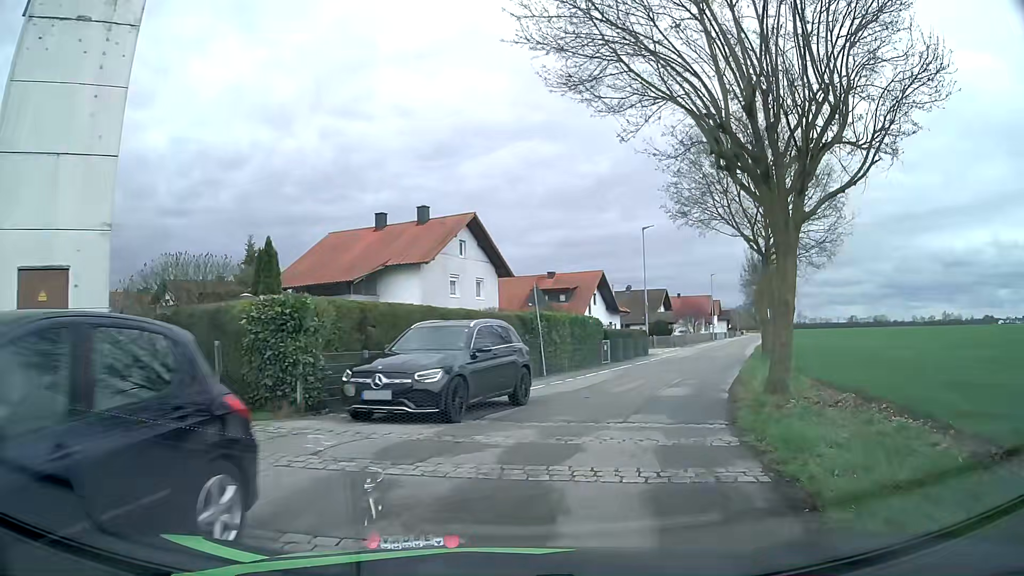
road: unclassified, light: Day
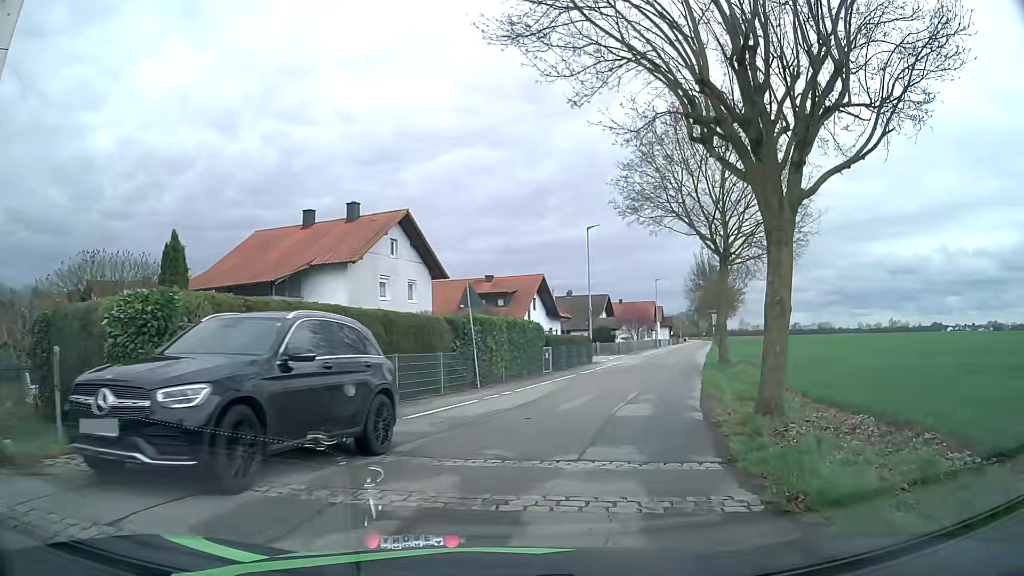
(+0.1, +2.8) m; +6°
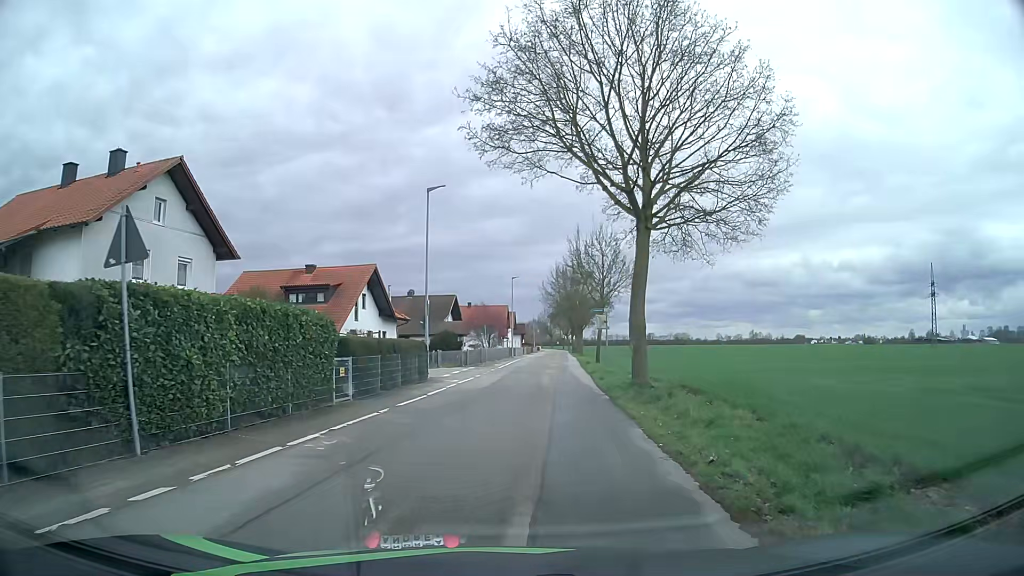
(+1.5, +11.9) m; +13°
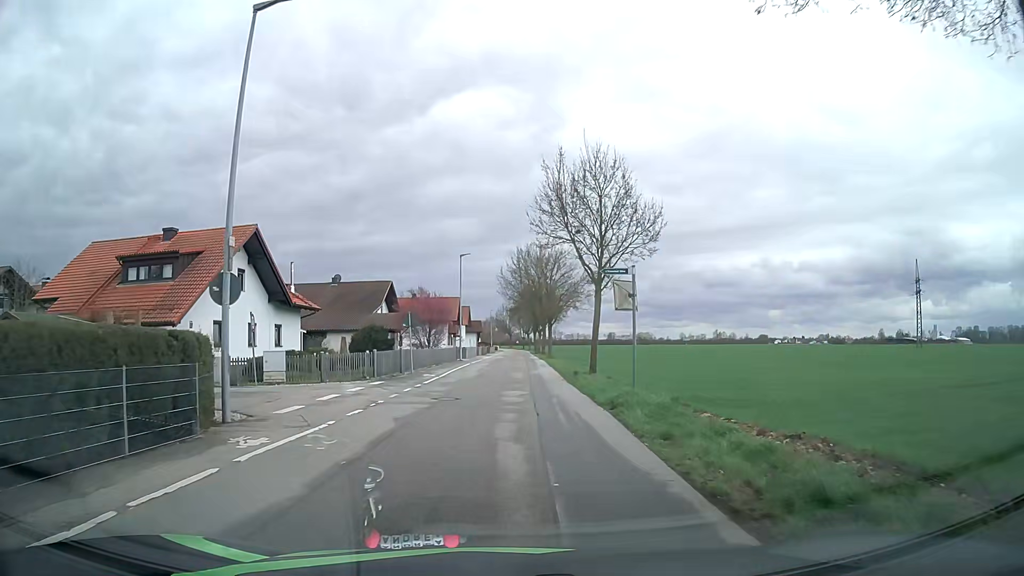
(+0.8, +16.9) m; +4°
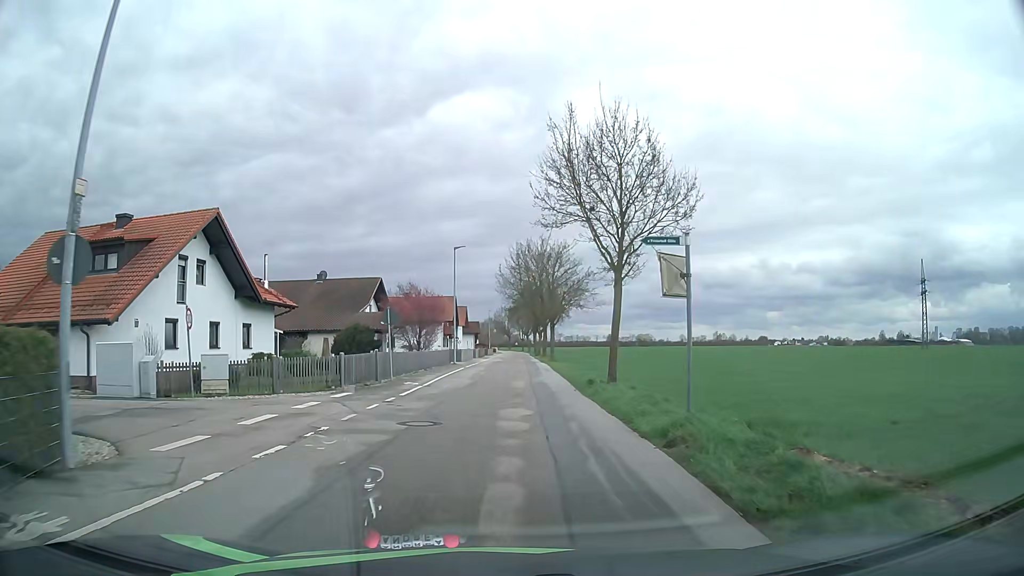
(0.0, +4.9) m; -1°
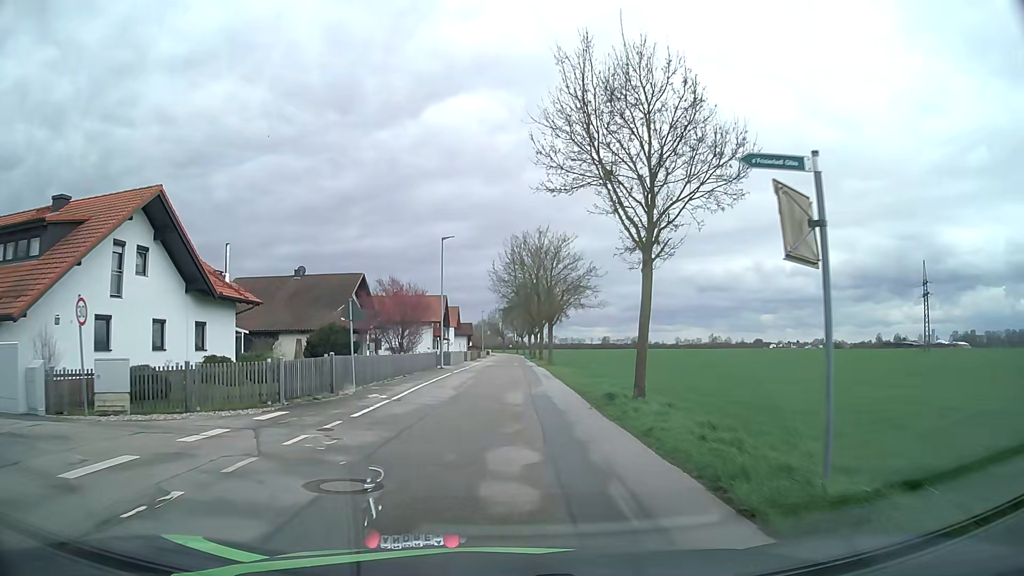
(+0.1, +5.0) m; +1°
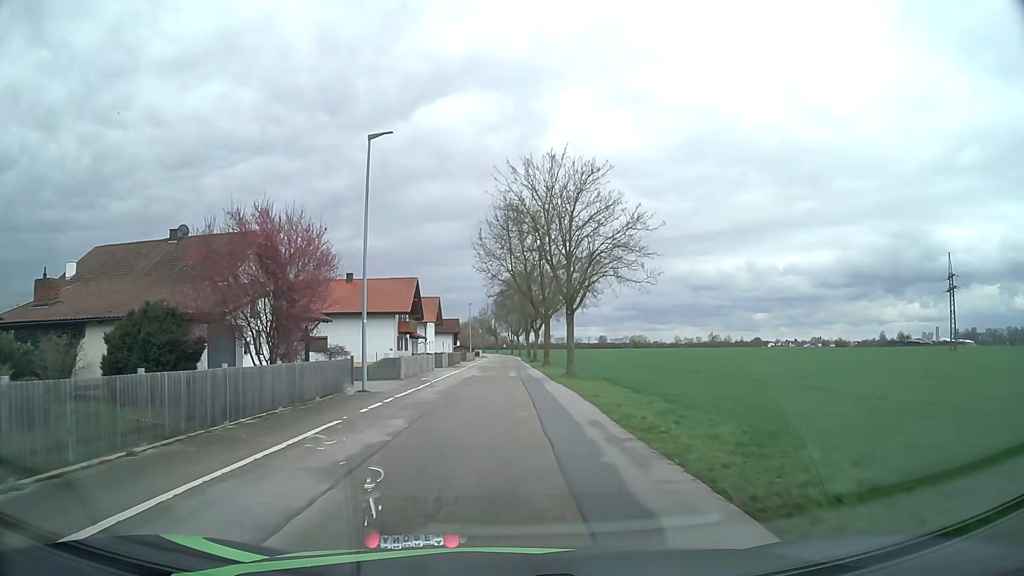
(+0.1, +20.9) m; +1°
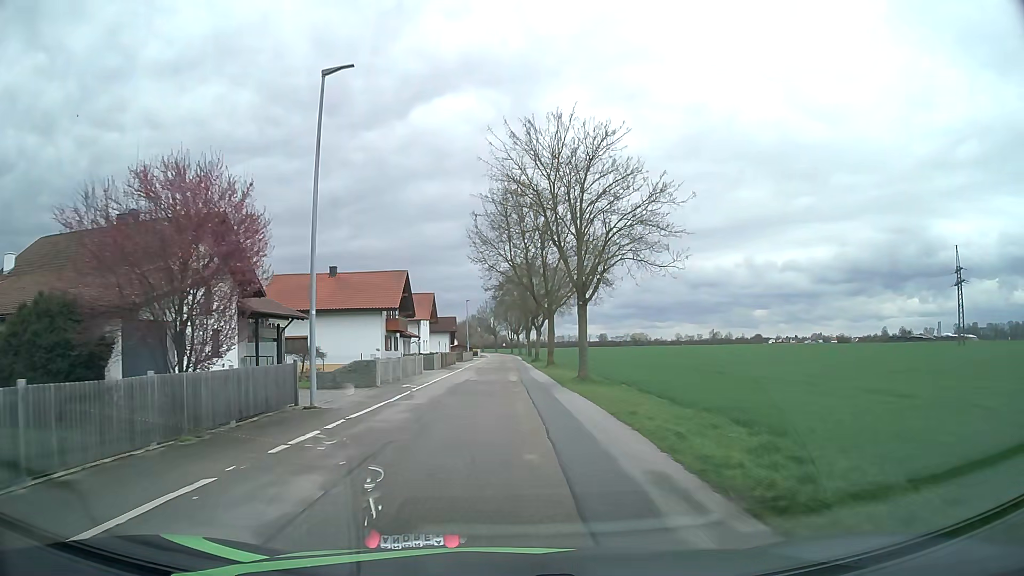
(0.0, +5.4) m; 0°
(0, +10) (0, +20) (0, +30) (0, +40) (0, +50) (0, +60) (0, +70) (0, +80) (0, +90) (0, +100) m
